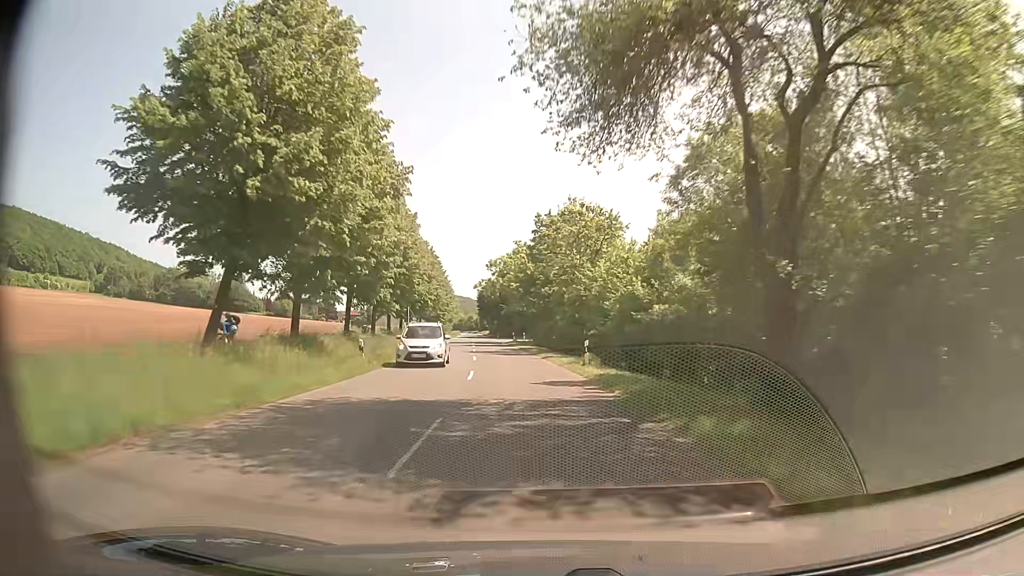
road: secondary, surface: asphalt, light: Day
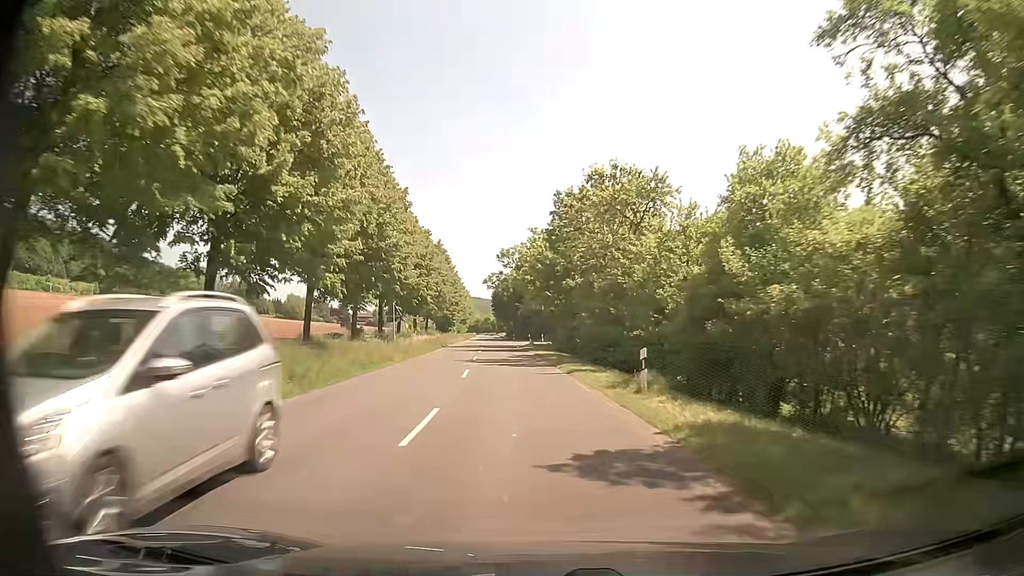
(-0.1, +10.2) m; -1°
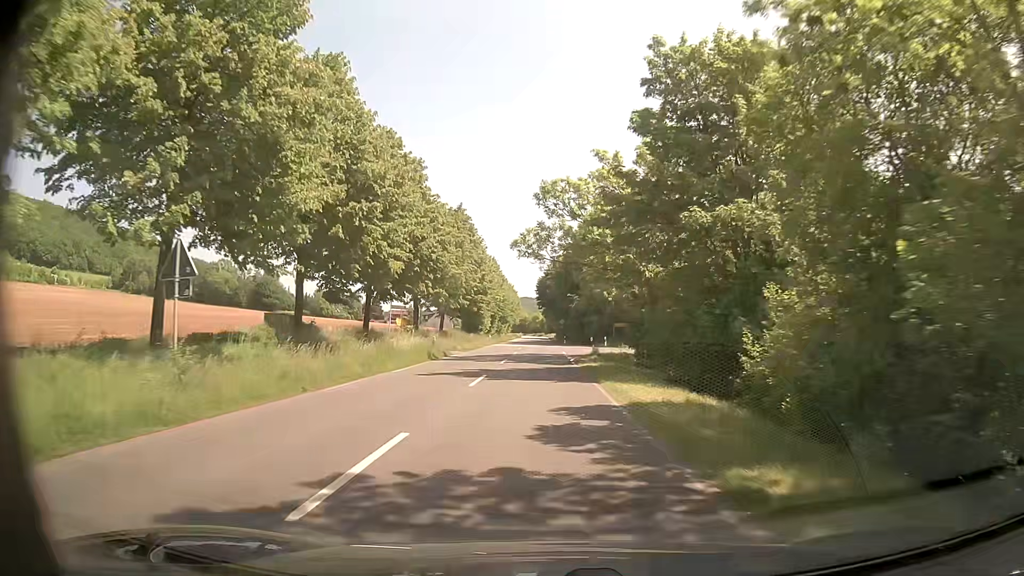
(-1.3, +27.0) m; -5°
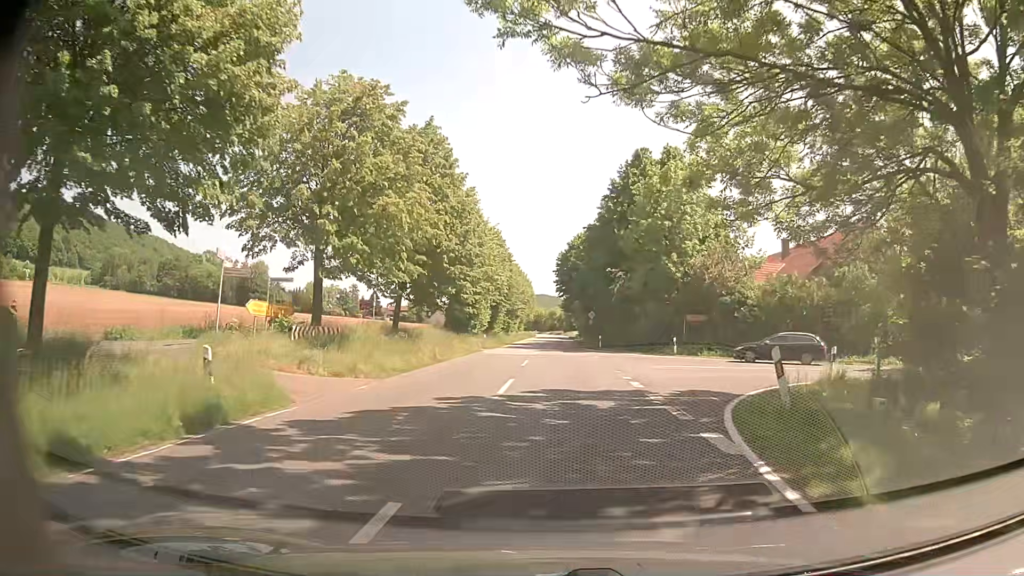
(-0.6, +27.0) m; -2°
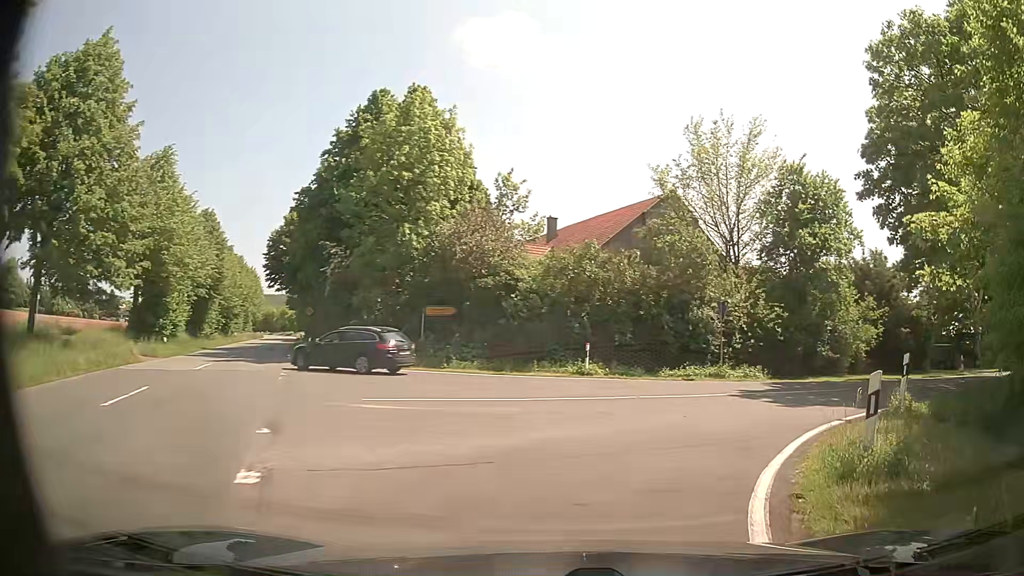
(+1.9, +13.1) m; +22°
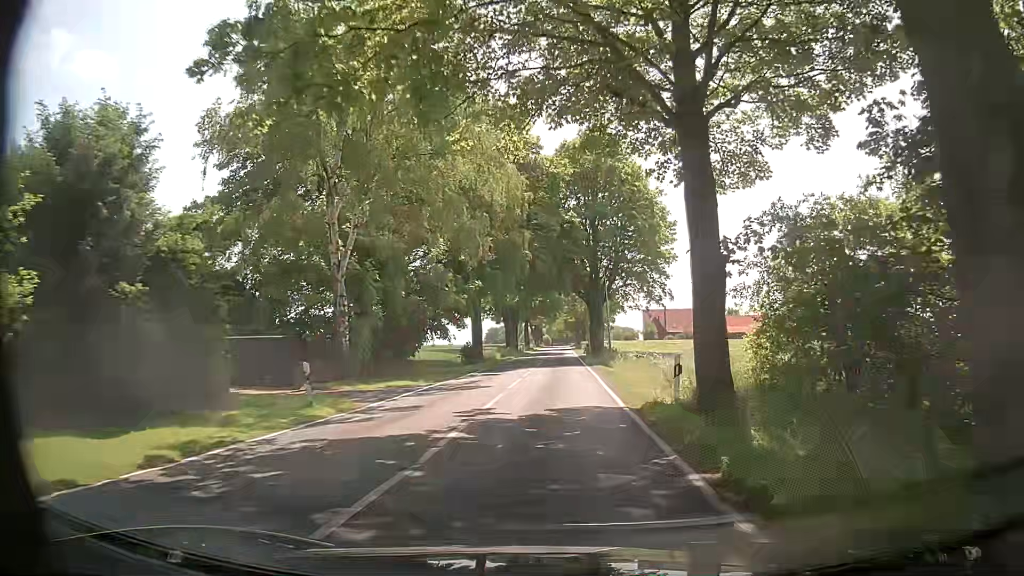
(+13.3, +21.6) m; +56°
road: tertiary
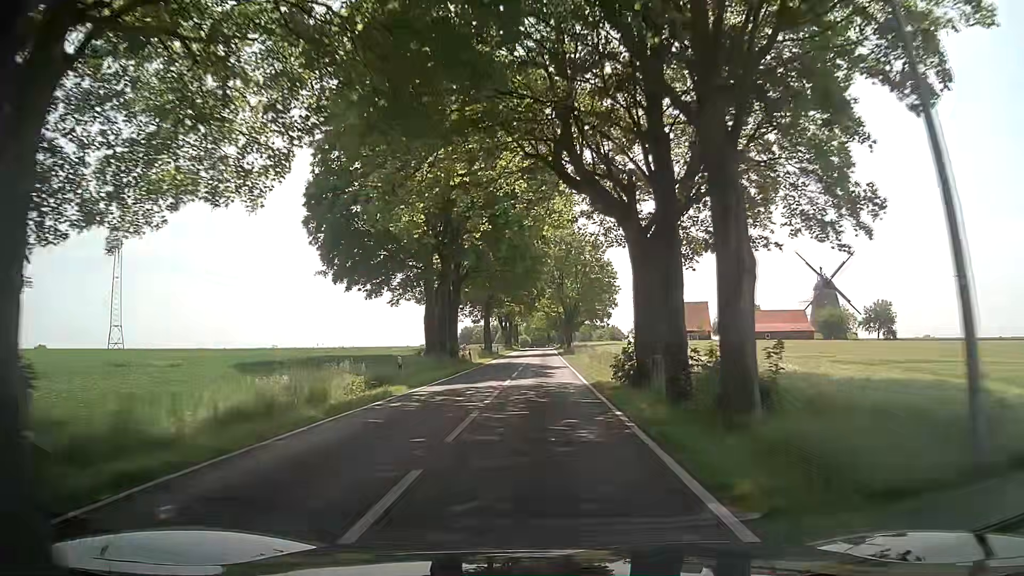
(+1.2, +41.6) m; +3°
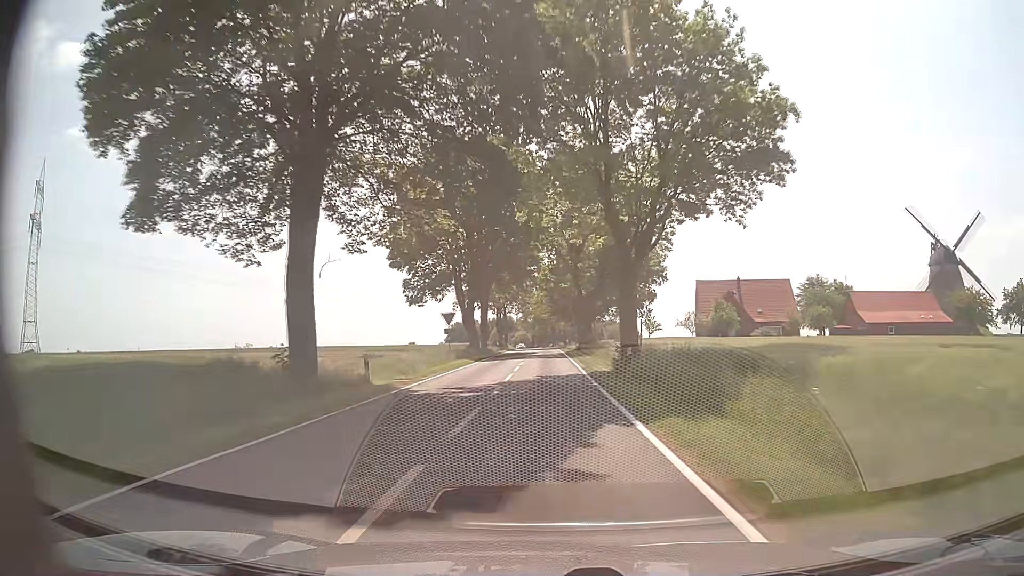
(-0.6, +55.5) m; 0°
(0, +10) (0, +20) (0, +30) (0, +40) (0, +50) (0, +60) (-1, +70) (-1, +80) (-1, +90) (-1, +100) m
